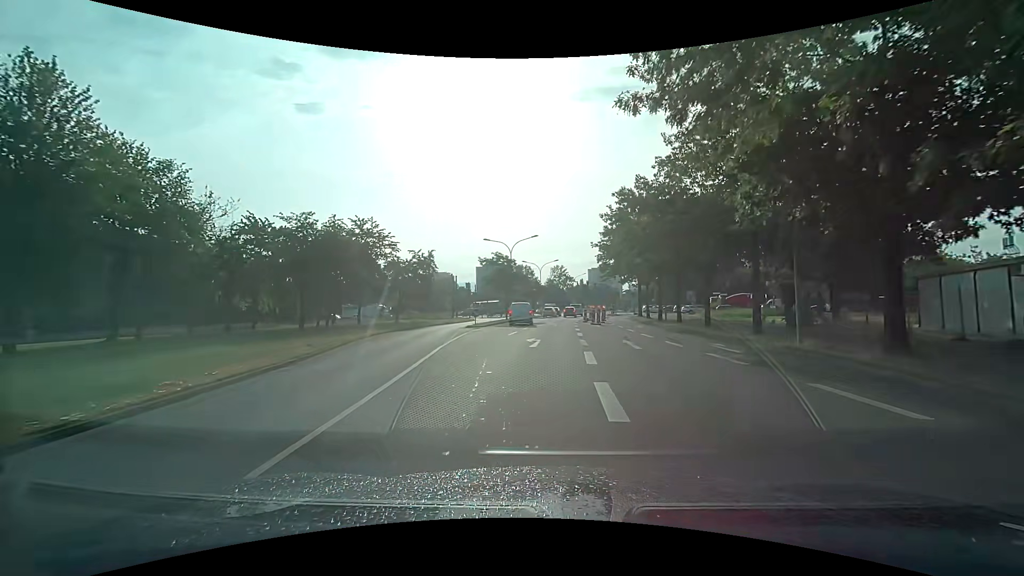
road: secondary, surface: asphalt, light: Day
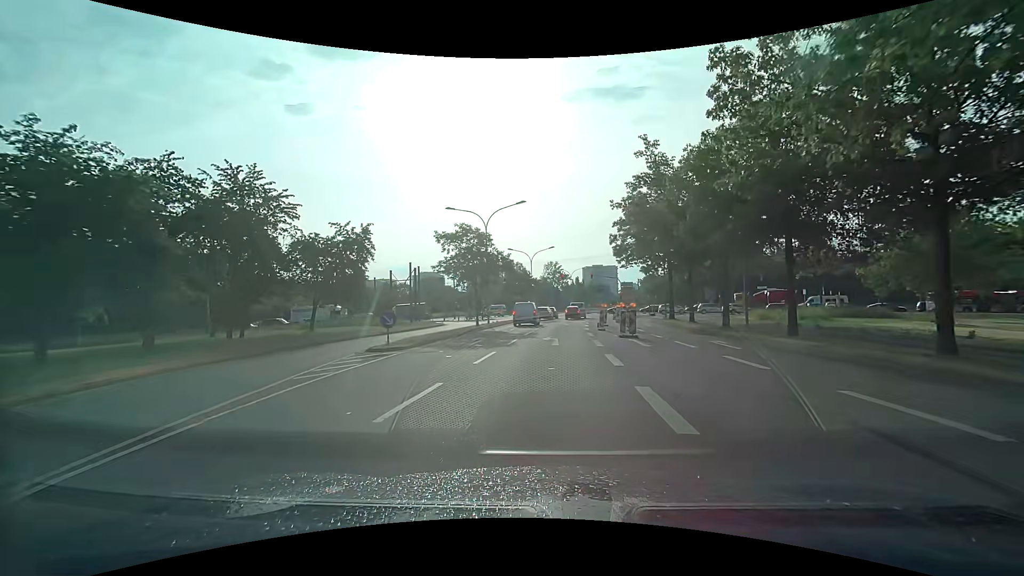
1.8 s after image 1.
(+0.2, +18.8) m; +1°
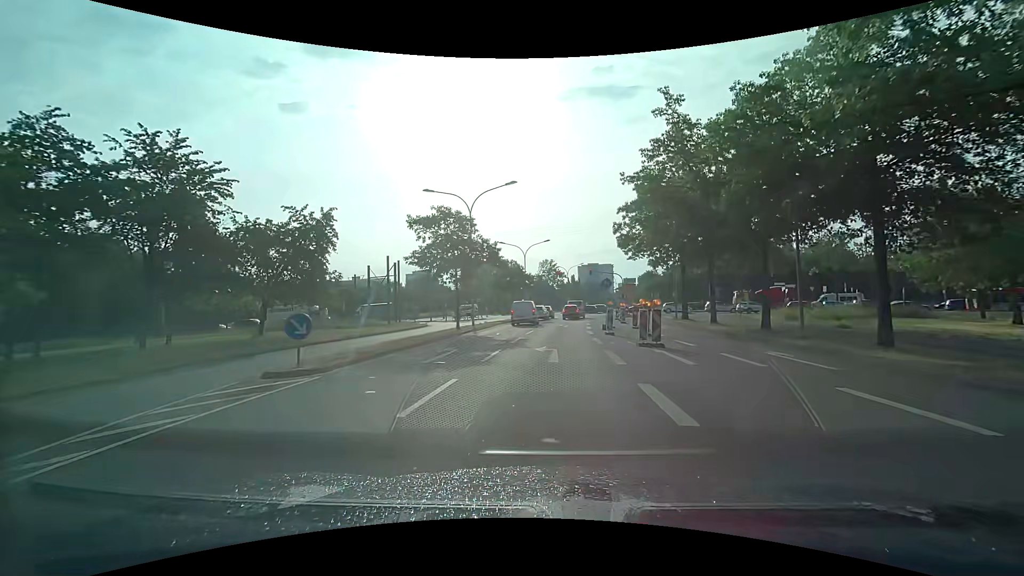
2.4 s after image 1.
(0.0, +5.9) m; 0°
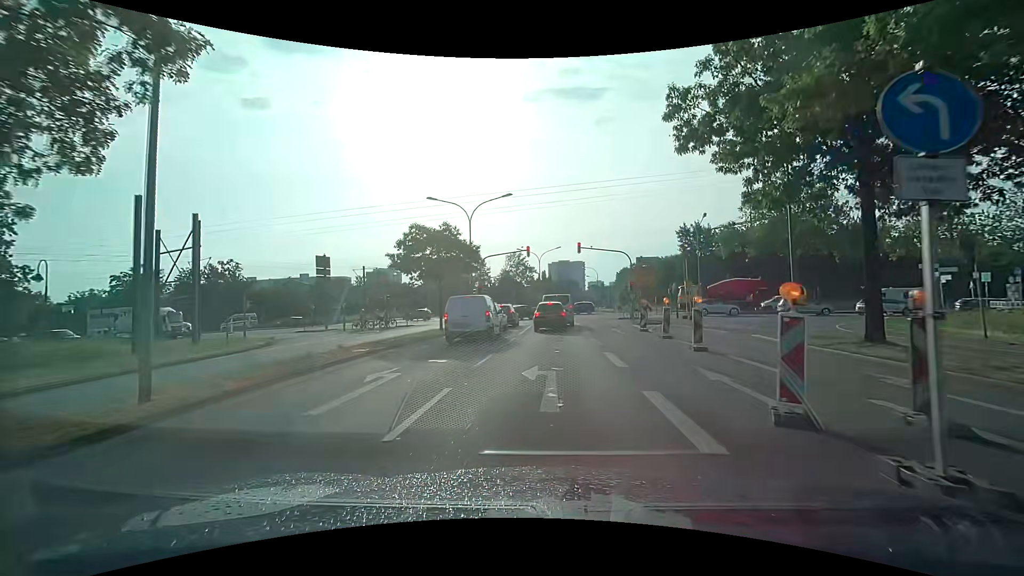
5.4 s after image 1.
(+0.8, +25.5) m; +3°
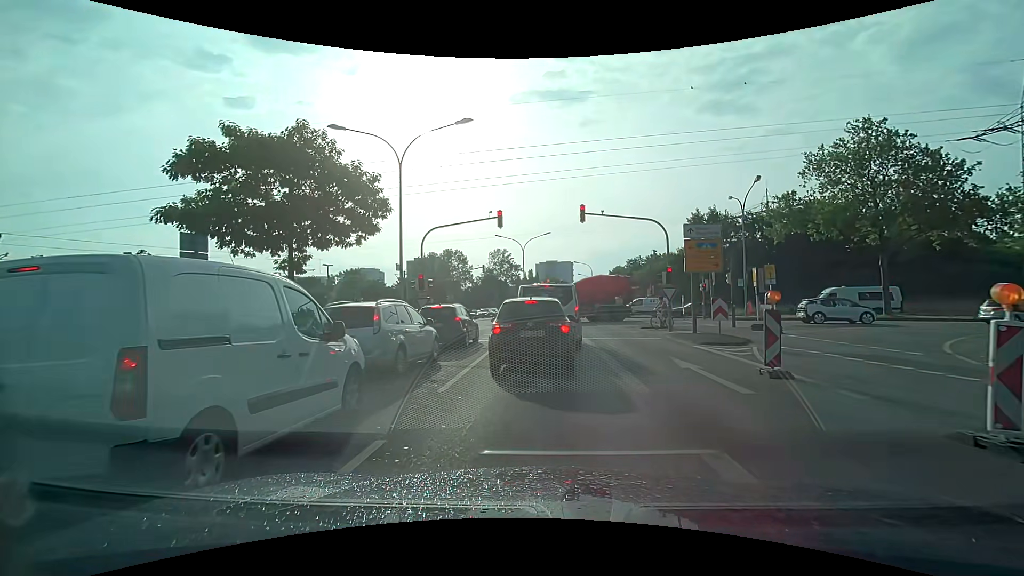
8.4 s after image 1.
(+0.2, +14.9) m; +2°
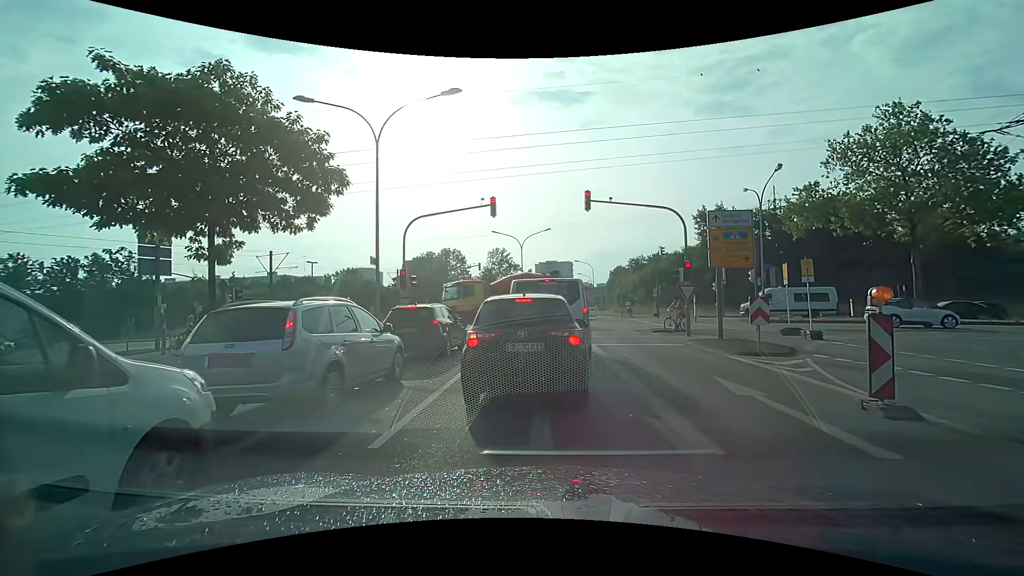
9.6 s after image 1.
(0.0, +2.9) m; 0°
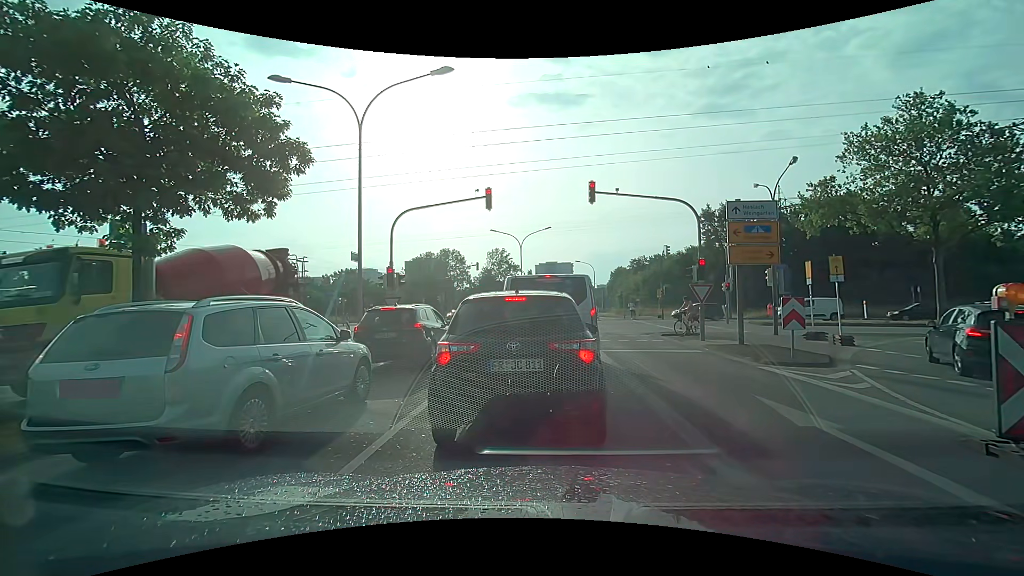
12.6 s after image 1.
(0.0, +1.7) m; -2°
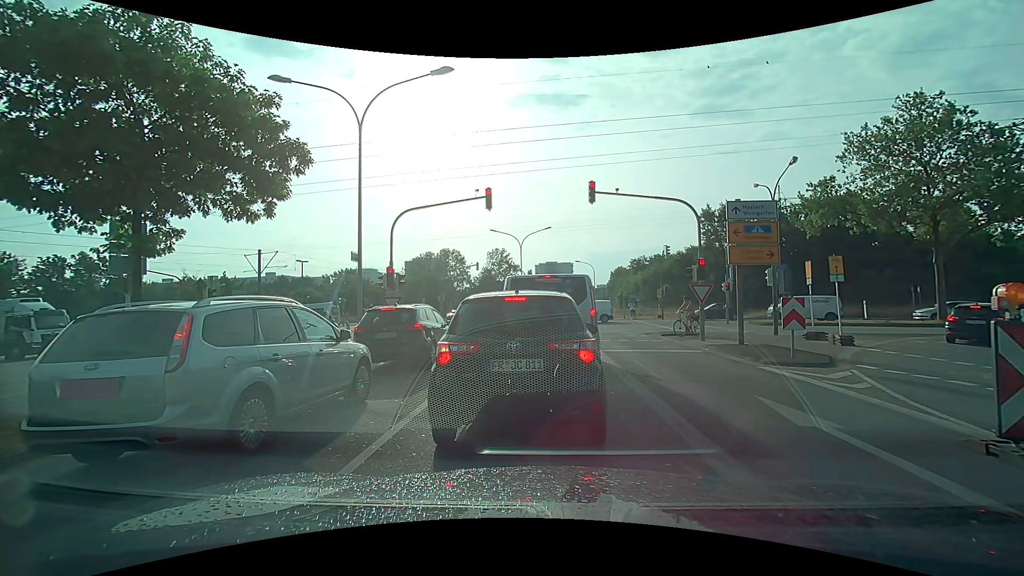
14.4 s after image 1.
(0.0, 0.0) m; 0°
(0, +10) (+1, +20) (+1, +30) (-2, +40) (-8, +48) (-17, +51) (-27, +52) (-37, +53) (-47, +54) (-57, +55) m
